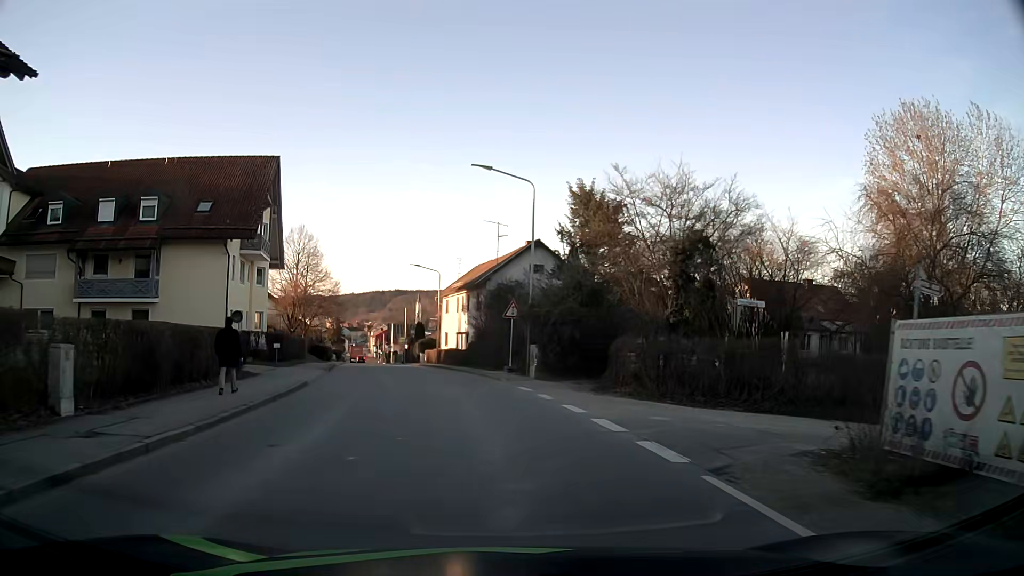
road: tertiary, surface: asphalt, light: Day
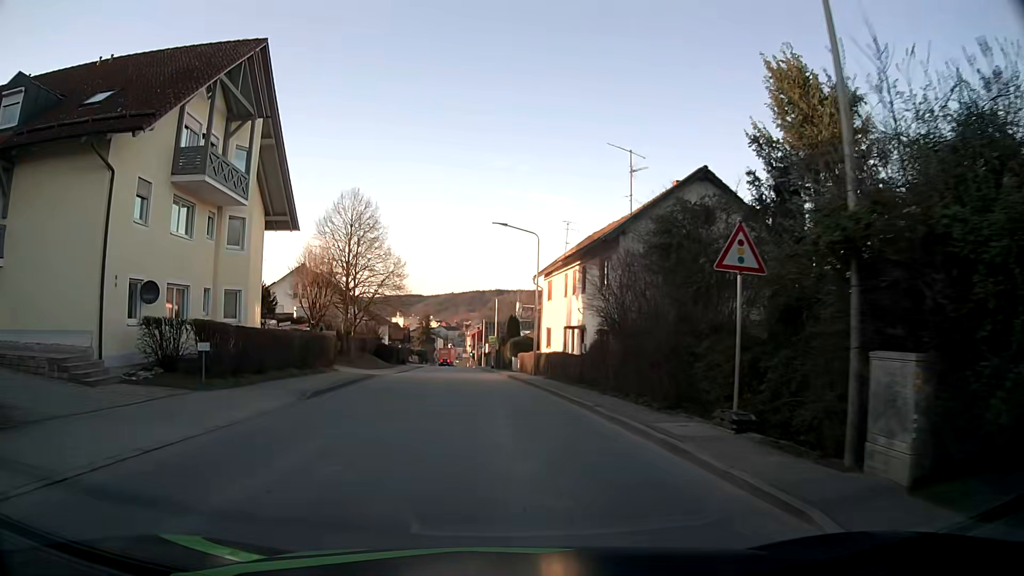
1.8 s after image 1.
(-1.3, +18.3) m; -8°
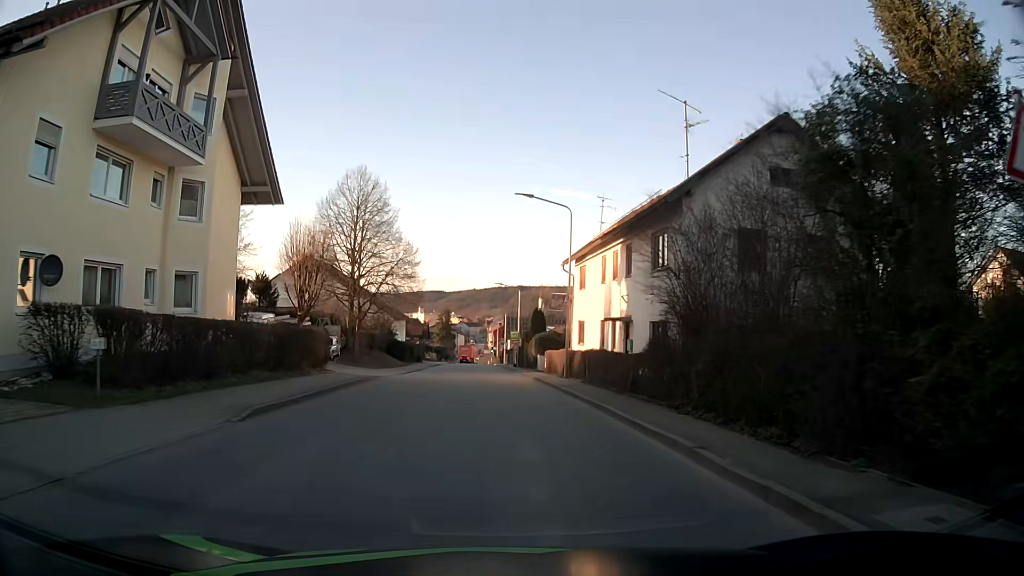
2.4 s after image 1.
(-0.1, +6.0) m; -2°
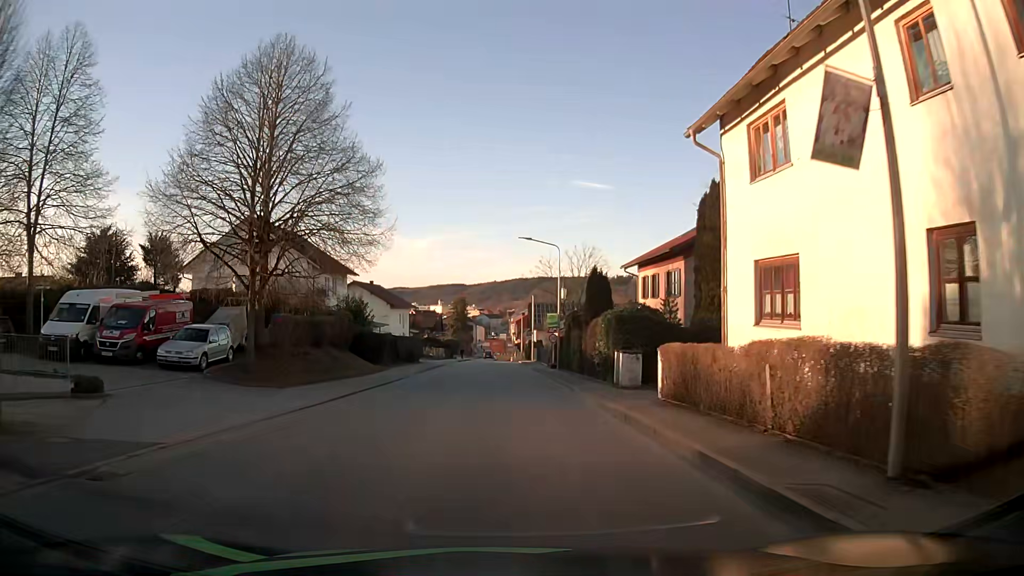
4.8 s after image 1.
(-0.7, +23.0) m; -3°
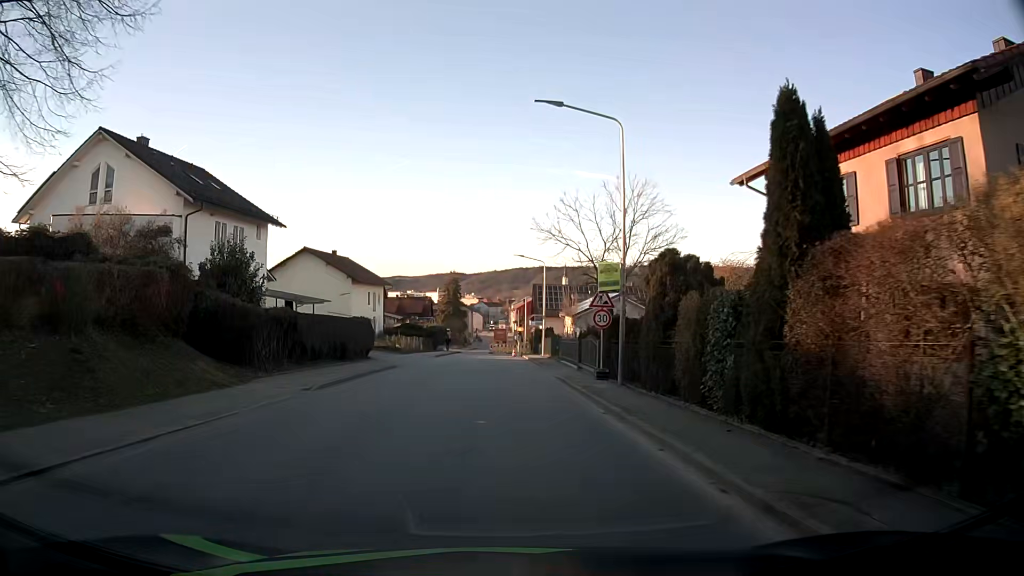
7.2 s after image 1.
(+0.2, +21.6) m; 0°
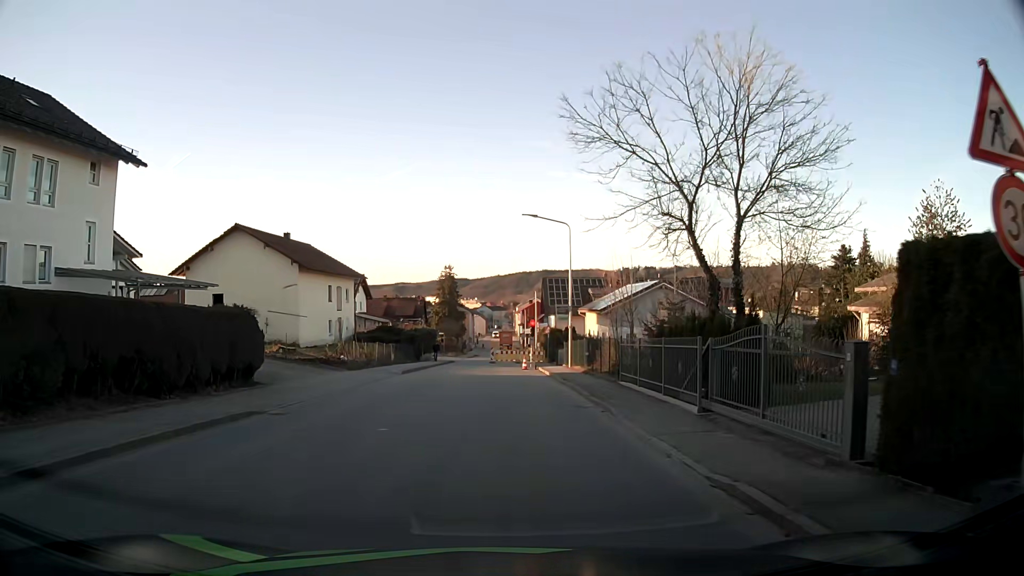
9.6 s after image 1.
(0.0, +17.9) m; 0°
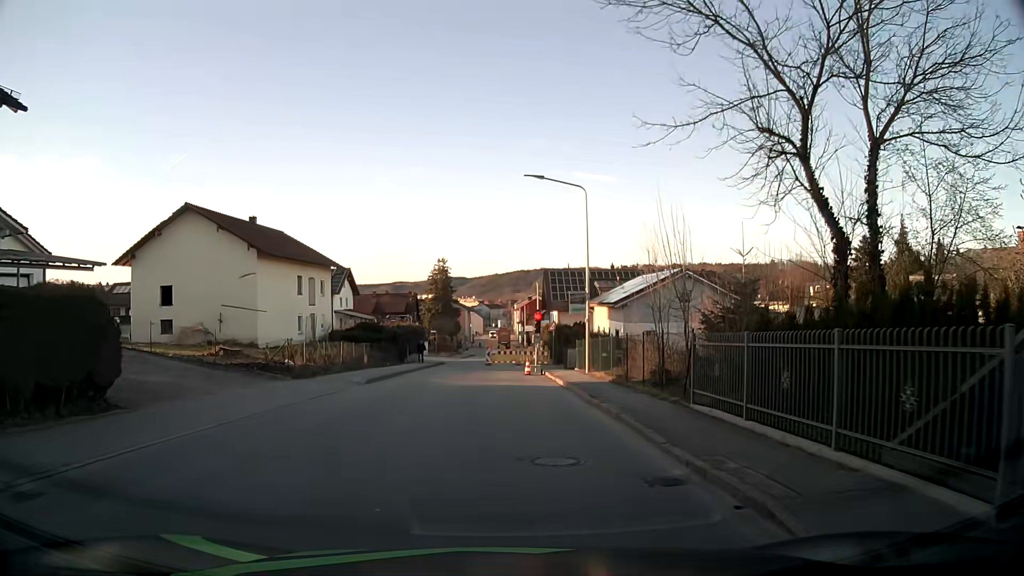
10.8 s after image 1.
(0.0, +7.8) m; 0°
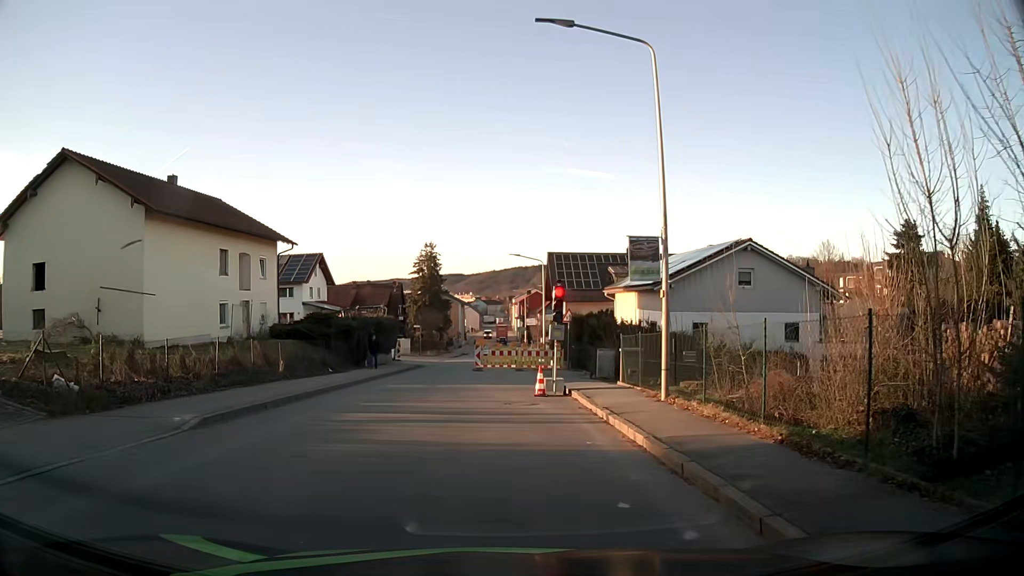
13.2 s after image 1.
(0.0, +13.0) m; 0°
(0, +10) (-2, +20) (-3, +30) (-4, +40) (-4, +50) (-4, +60) (-3, +70) (-2, +80) (-1, +90) (-1, +100) m
